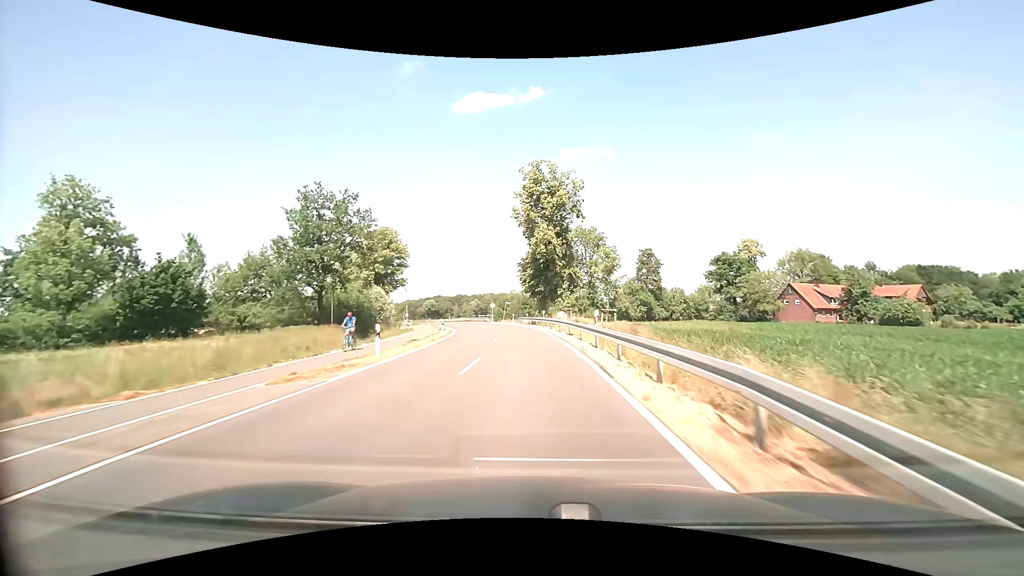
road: tertiary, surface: asphalt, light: Day
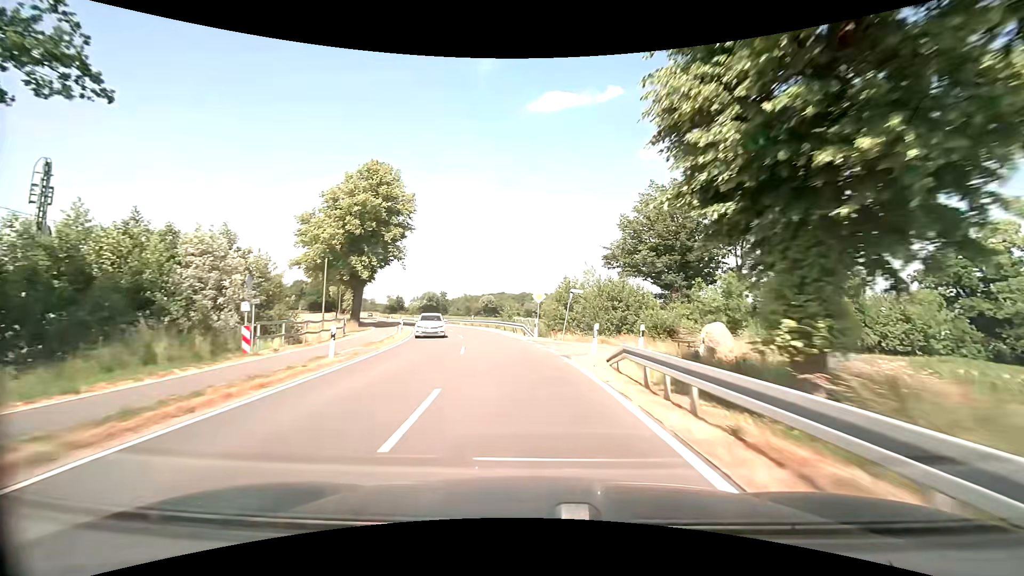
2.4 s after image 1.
(-2.0, +41.8) m; -8°
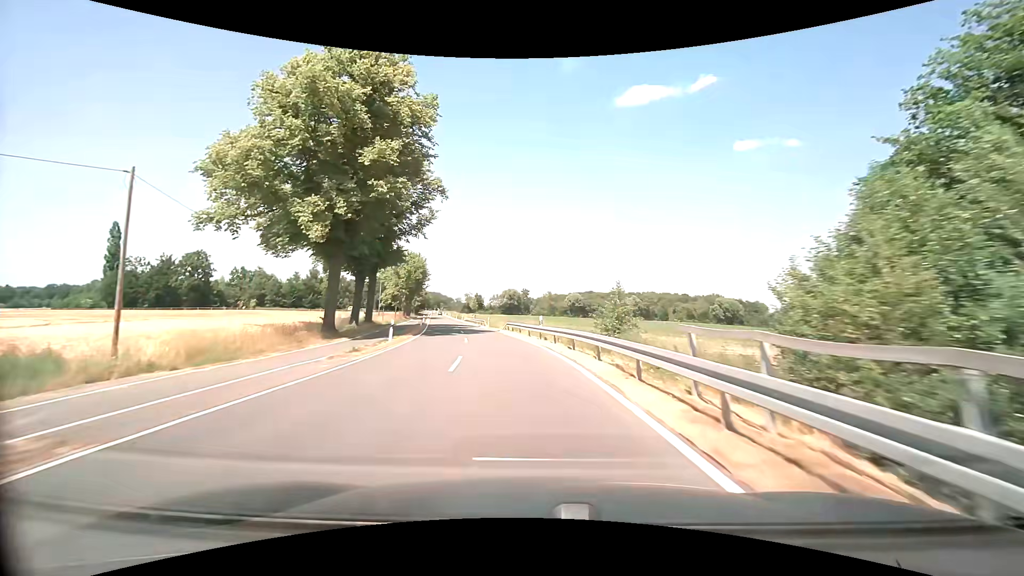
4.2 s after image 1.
(-2.4, +29.5) m; -10°
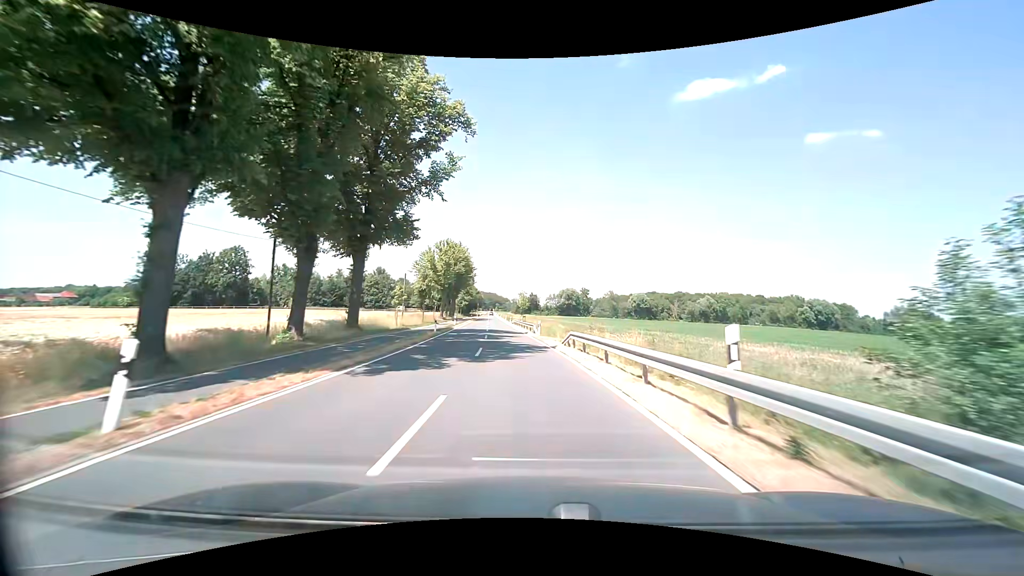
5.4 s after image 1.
(-1.3, +19.7) m; -7°
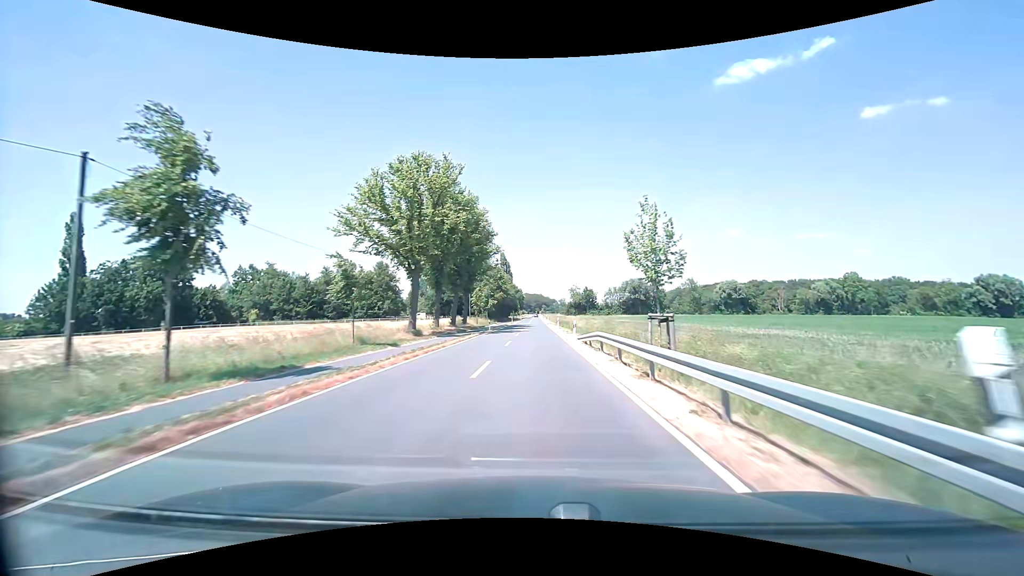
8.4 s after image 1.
(-3.6, +53.7) m; -6°
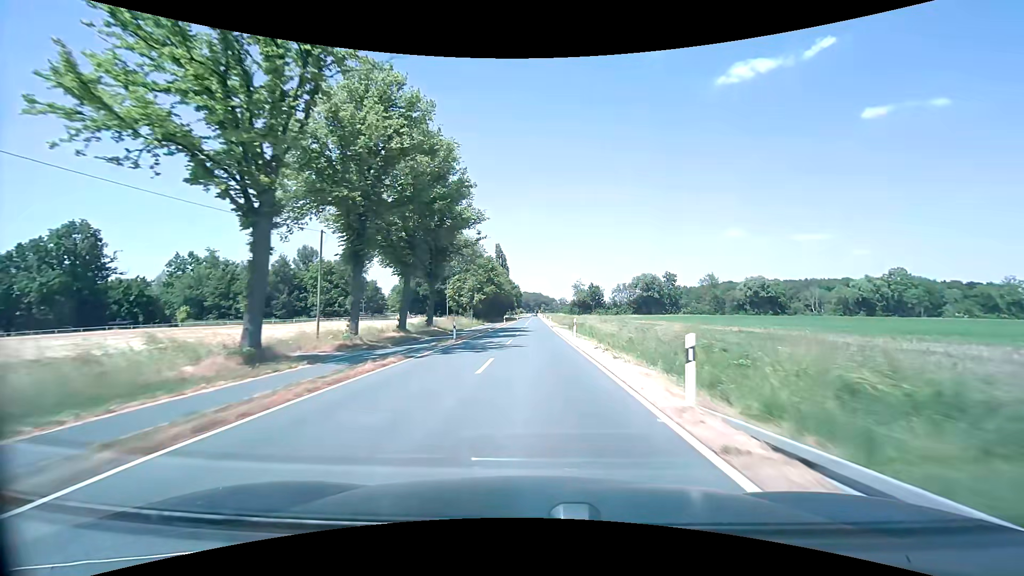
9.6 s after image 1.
(0.0, +23.4) m; 0°
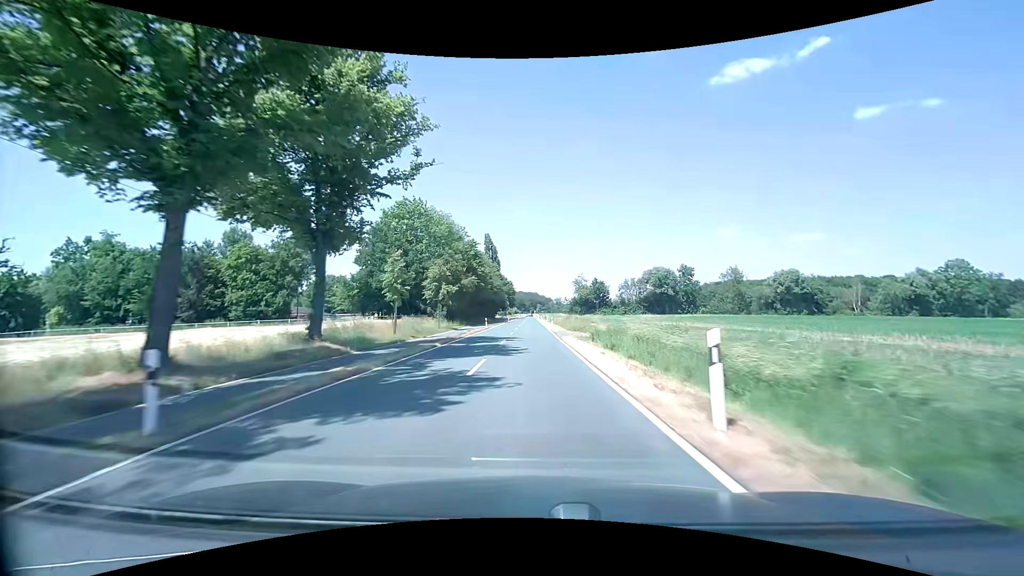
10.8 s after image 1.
(+0.2, +24.4) m; 0°
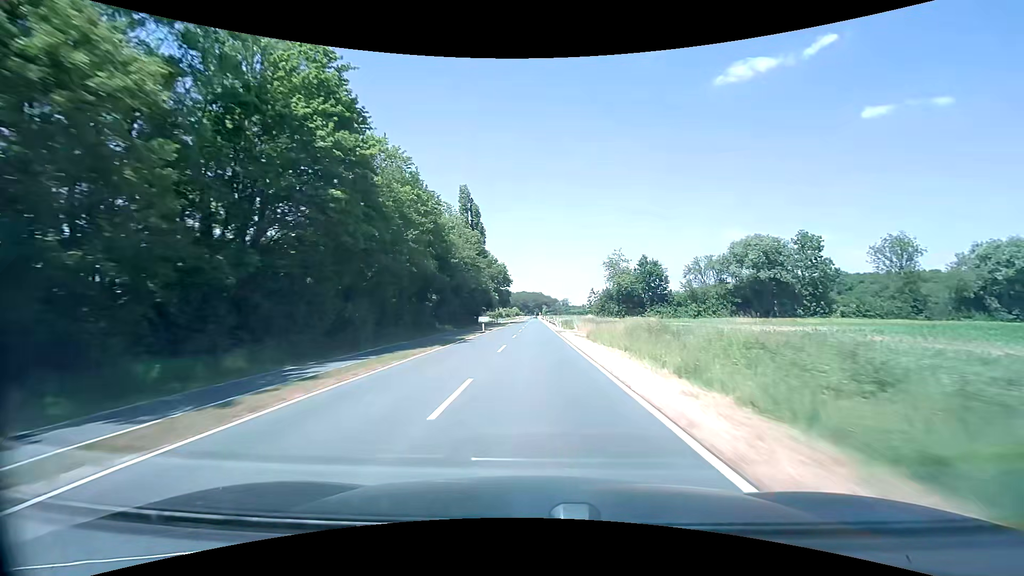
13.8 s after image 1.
(-0.4, +64.7) m; 0°
(0, +10) (0, +20) (0, +30) (0, +40) (0, +50) (0, +60) (0, +70) (0, +80) (0, +90) (0, +100) m
